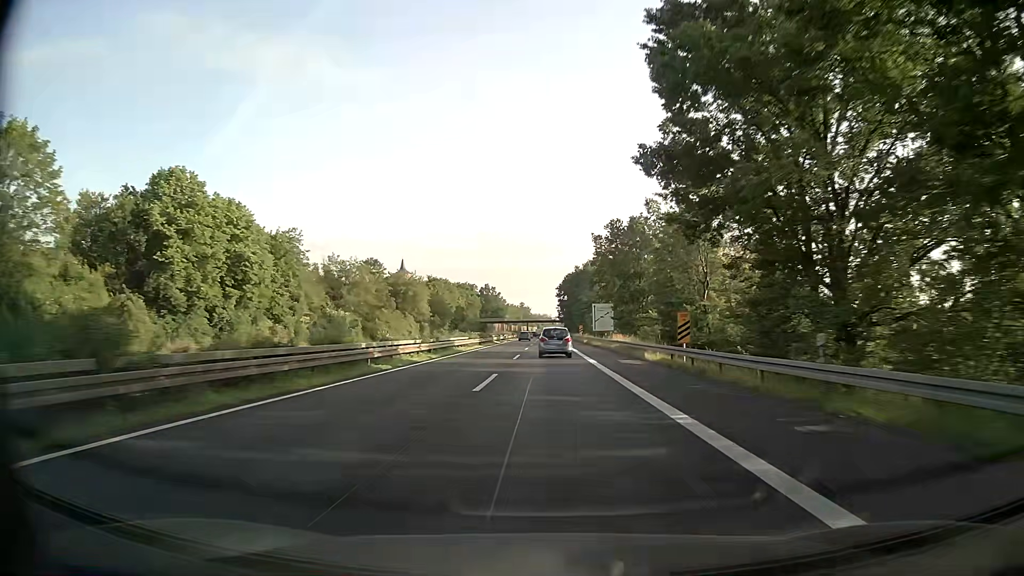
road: trunk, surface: asphalt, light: Day
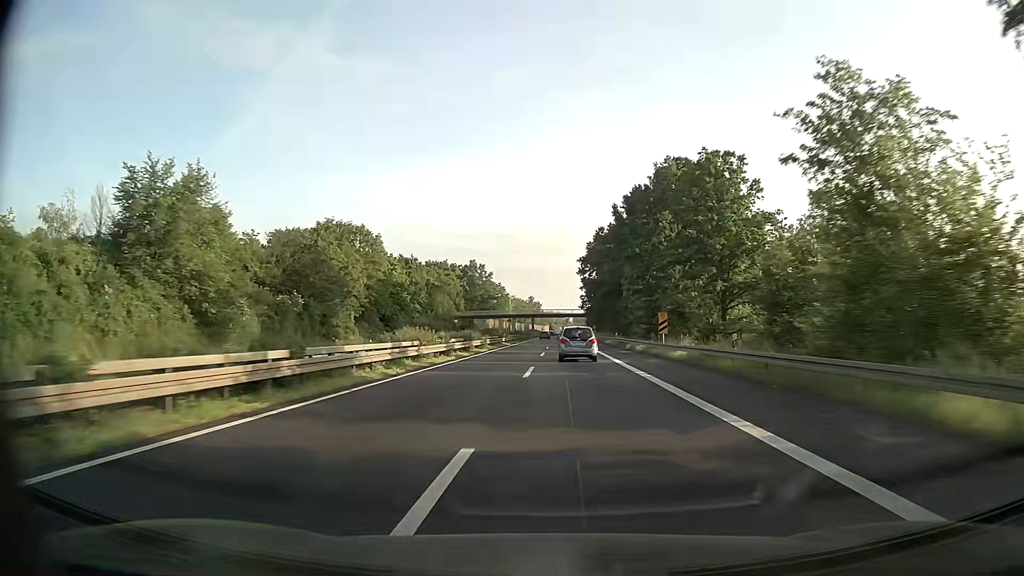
(-0.4, +85.8) m; -1°
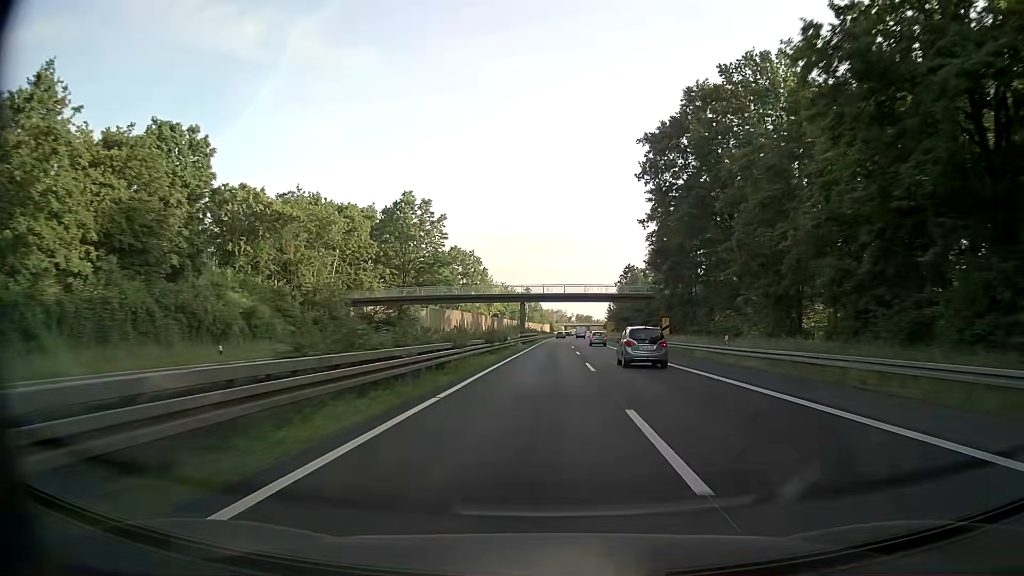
(-0.1, +86.3) m; 0°
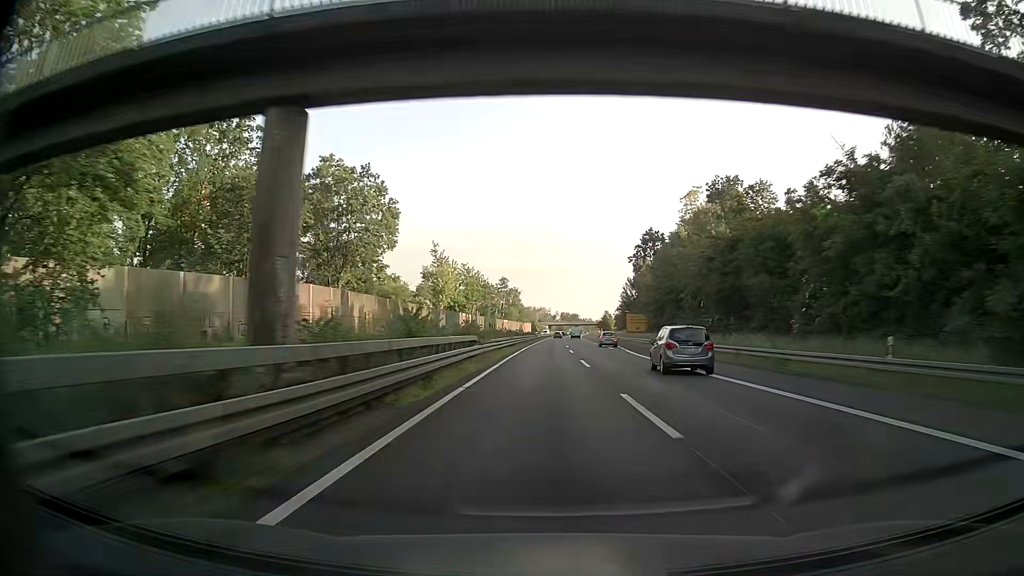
(+1.2, +69.4) m; +2°
(0, +10) (0, +20) (0, +30) (0, +40) (0, +50) (0, +60) (0, +70) (+1, +80) (+1, +90) (+1, +100) m
